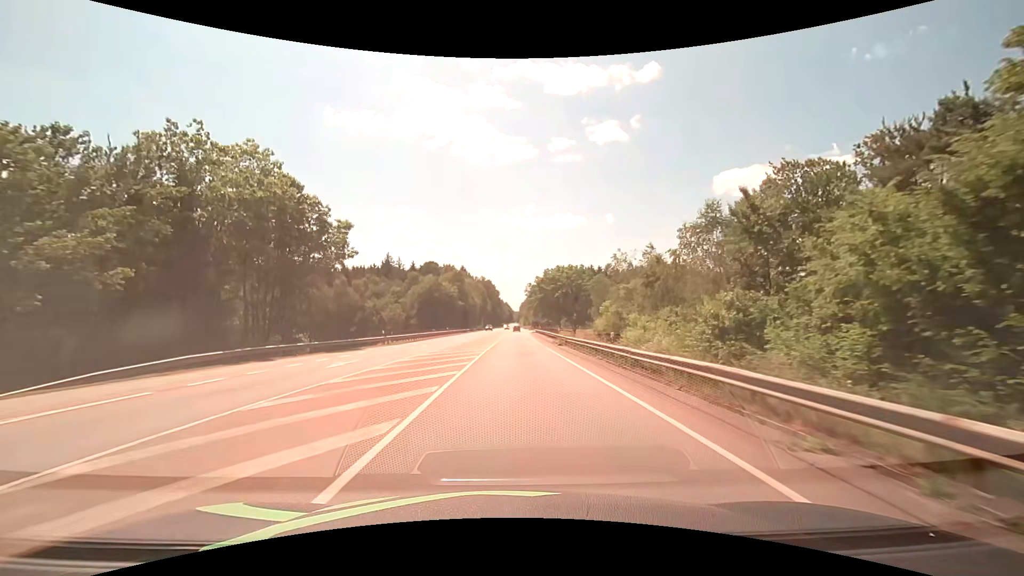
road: secondary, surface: asphalt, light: Day
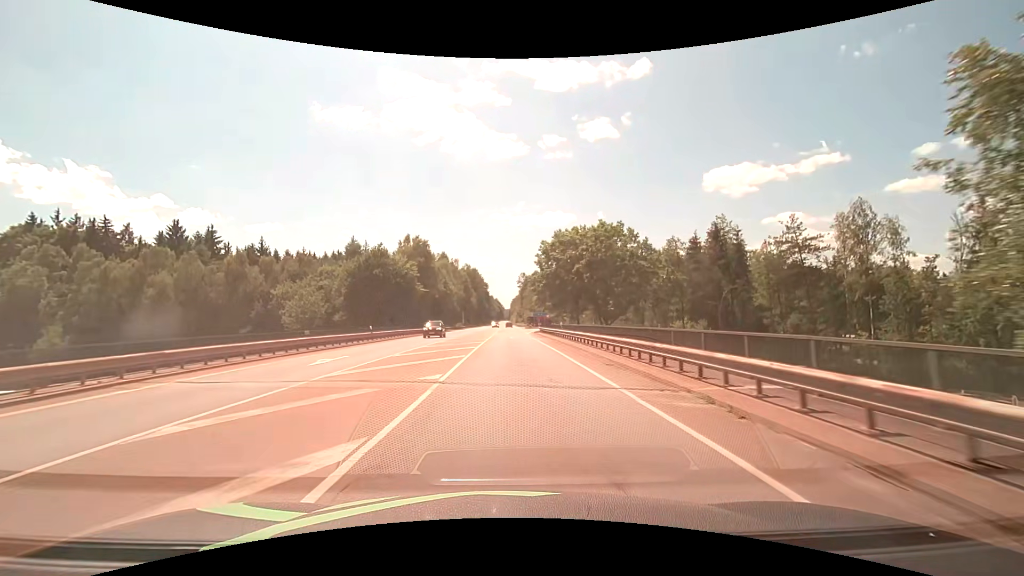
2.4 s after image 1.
(+0.4, +41.1) m; +1°
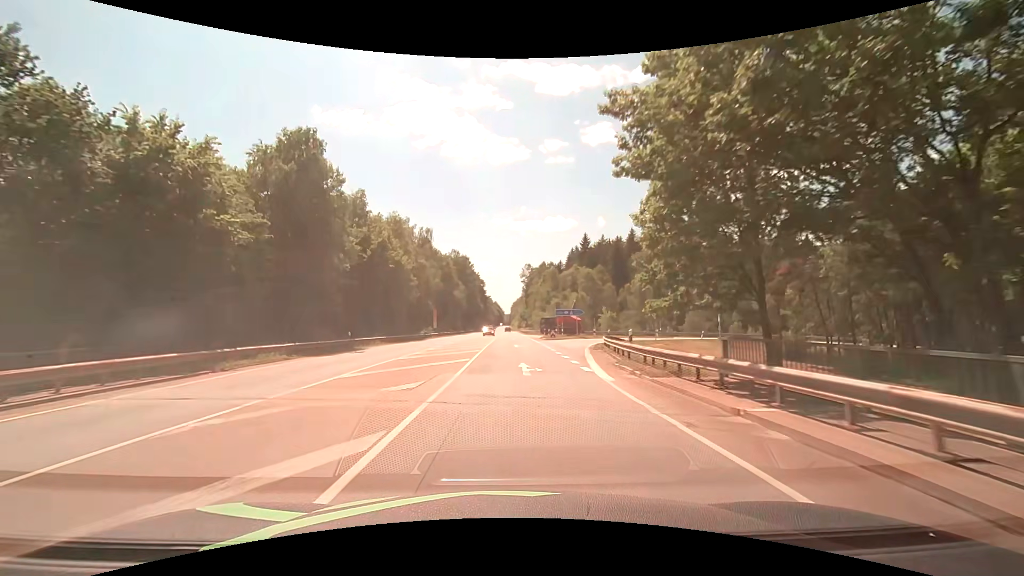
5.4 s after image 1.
(-0.2, +50.3) m; 0°
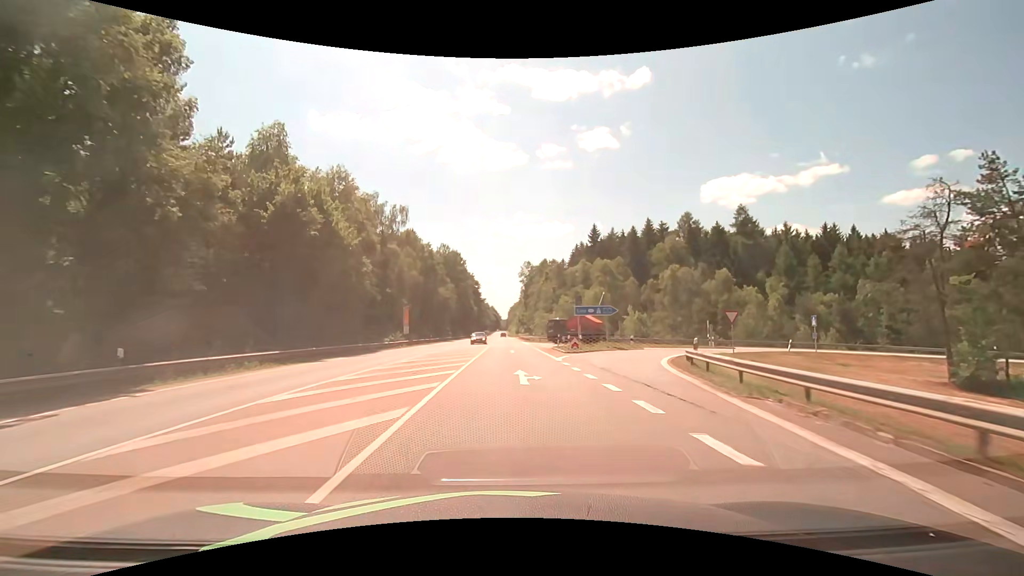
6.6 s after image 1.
(+0.1, +19.7) m; 0°
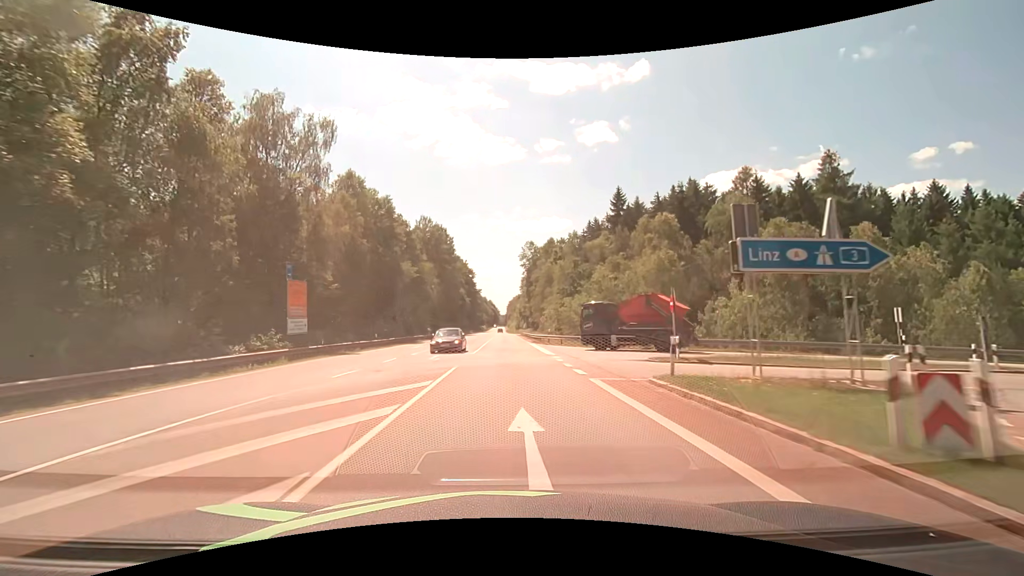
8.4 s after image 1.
(+0.1, +28.9) m; 0°
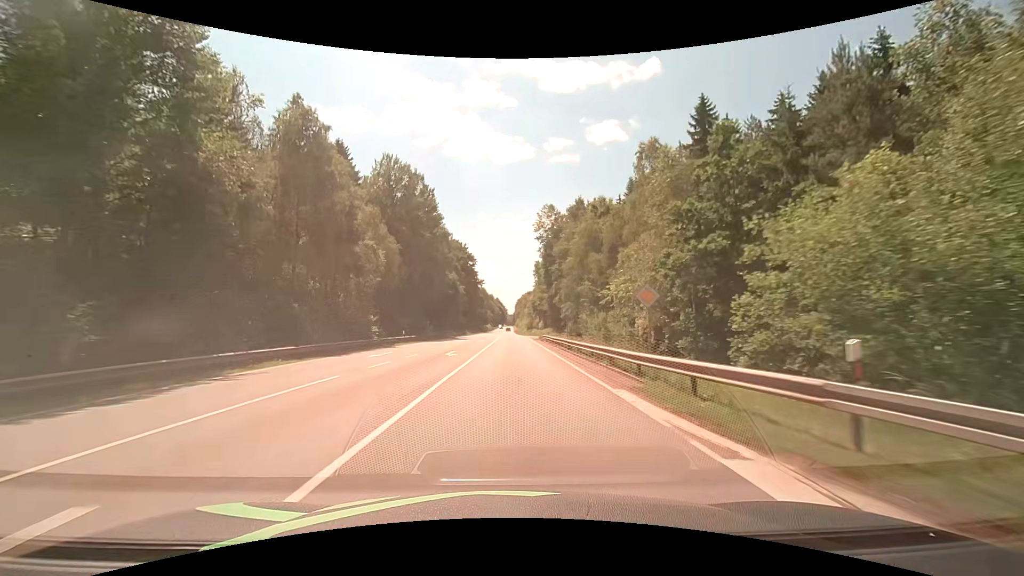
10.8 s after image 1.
(-0.1, +39.0) m; -1°
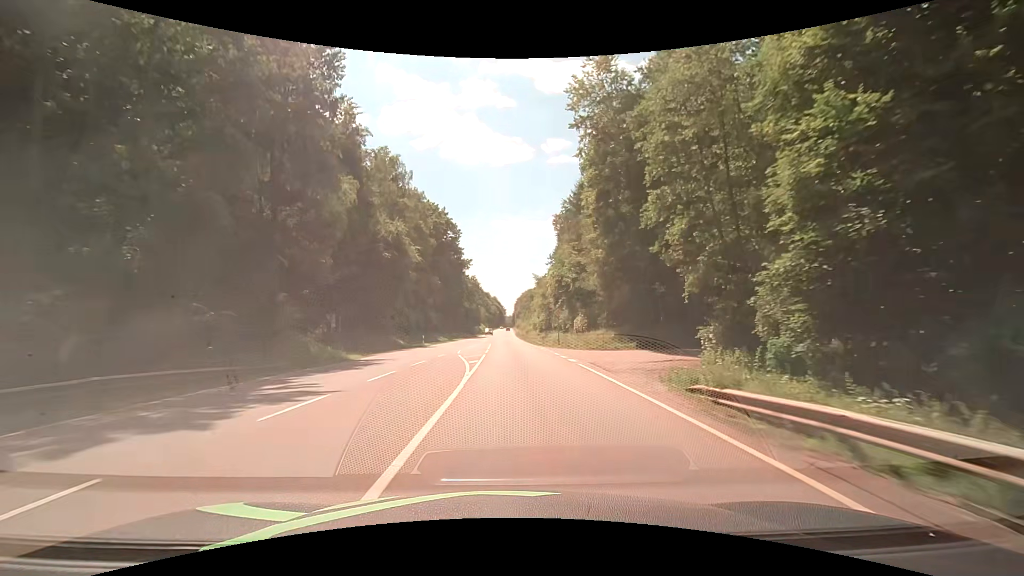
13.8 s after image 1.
(-0.1, +51.8) m; 0°
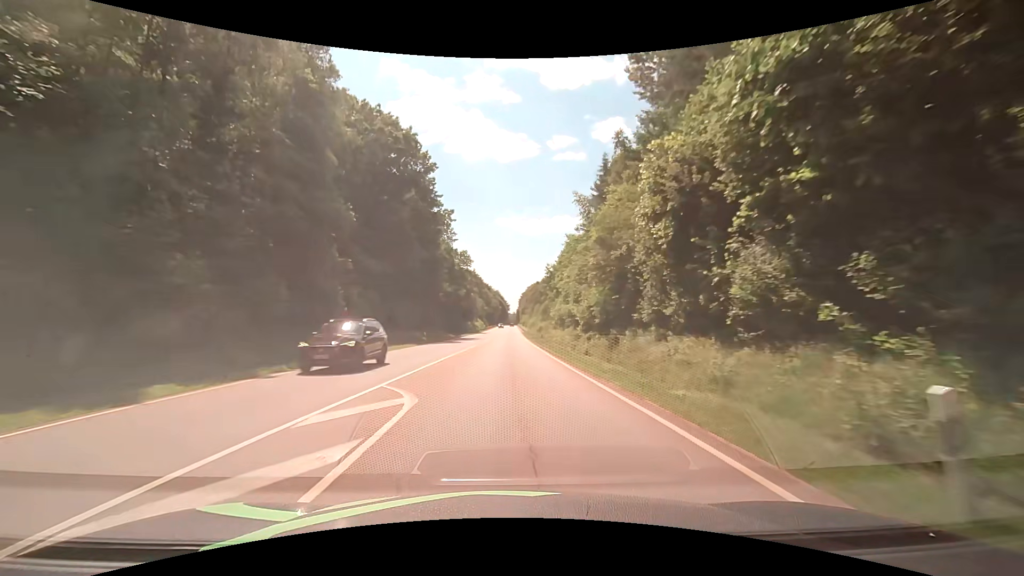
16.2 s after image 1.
(-0.2, +43.7) m; -1°
(0, +10) (0, +20) (0, +30) (0, +40) (0, +50) (+1, +60) (+1, +70) (+1, +80) (+1, +90) (+1, +100) m
